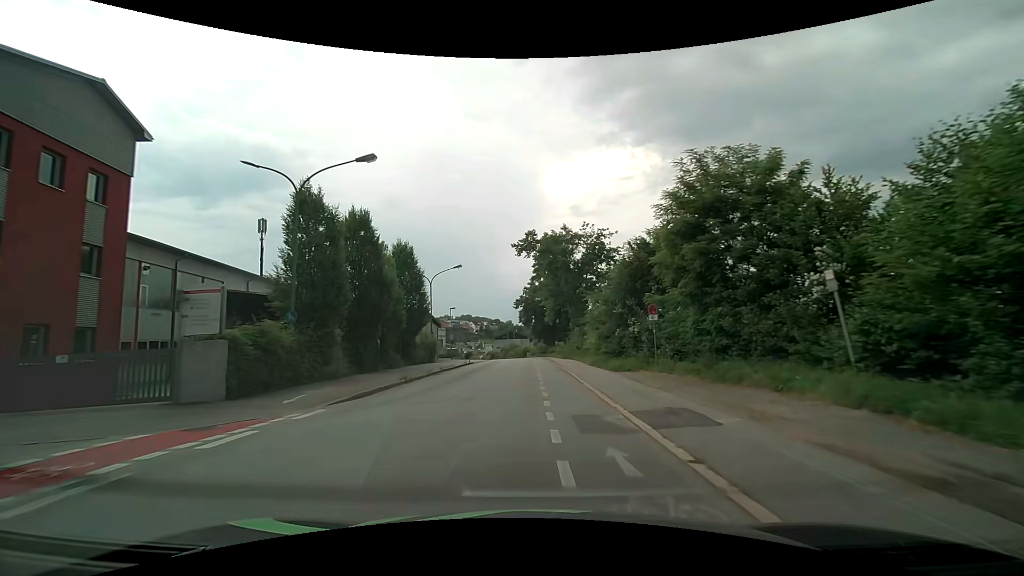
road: residential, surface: asphalt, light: Day
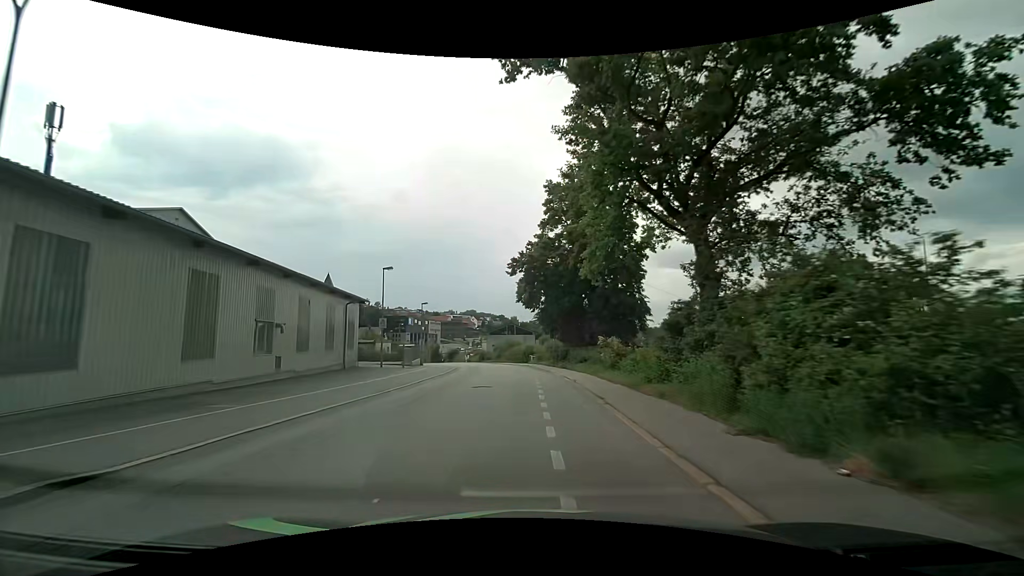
(-0.2, +38.0) m; -1°
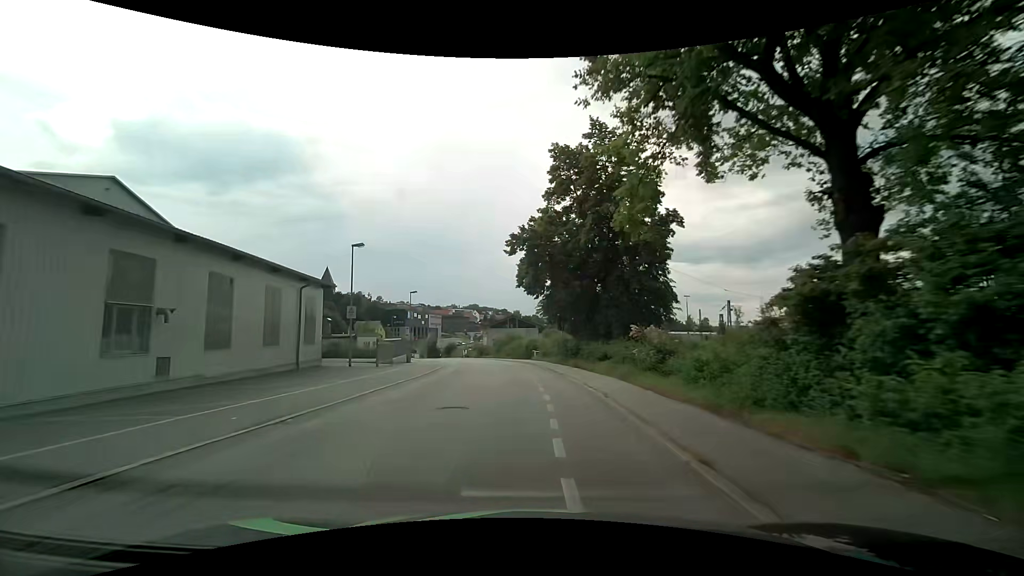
(0.0, +7.6) m; -1°
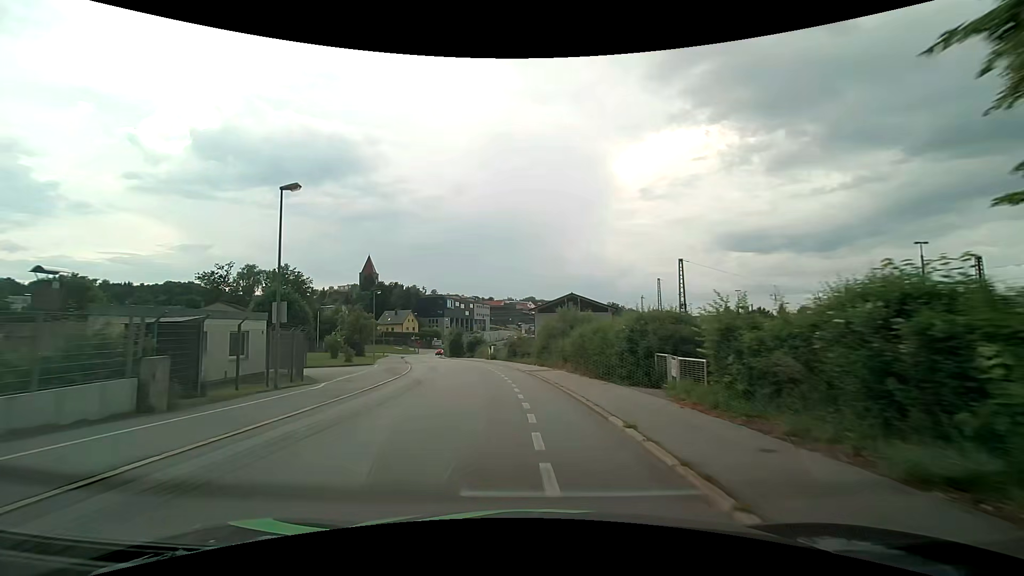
(-1.3, +38.4) m; -6°
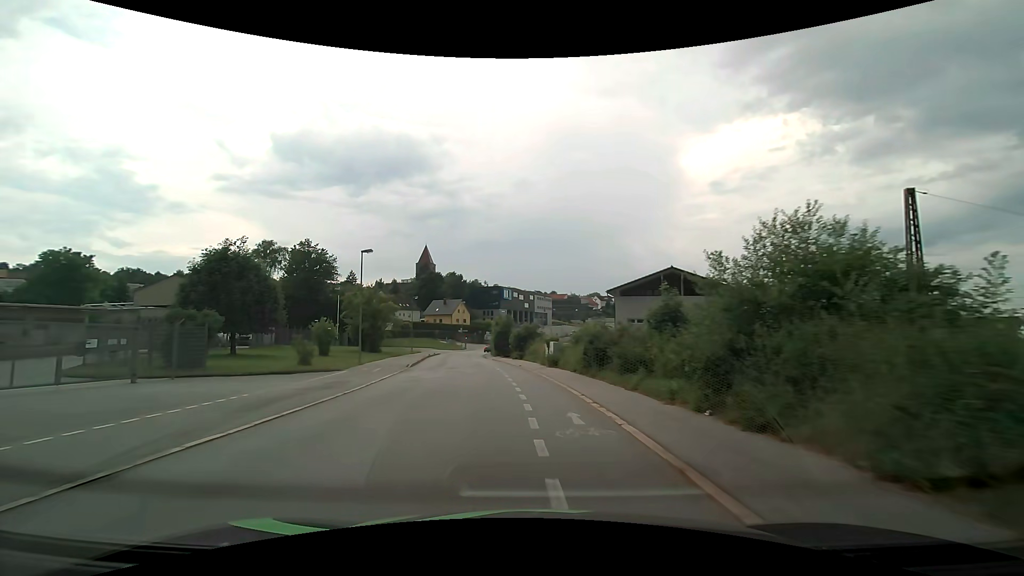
(-1.4, +23.1) m; -7°
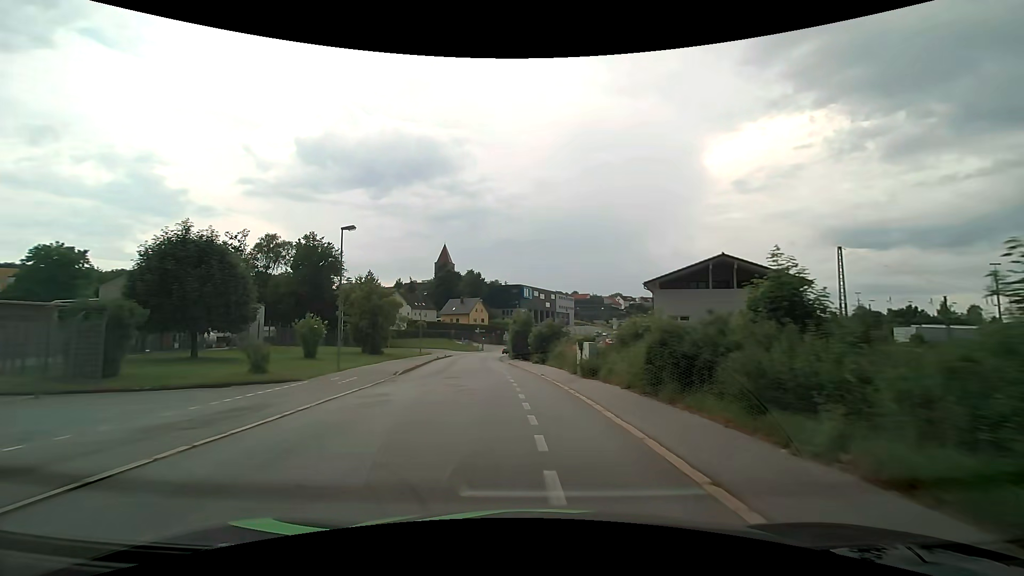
(-0.1, +7.7) m; -2°
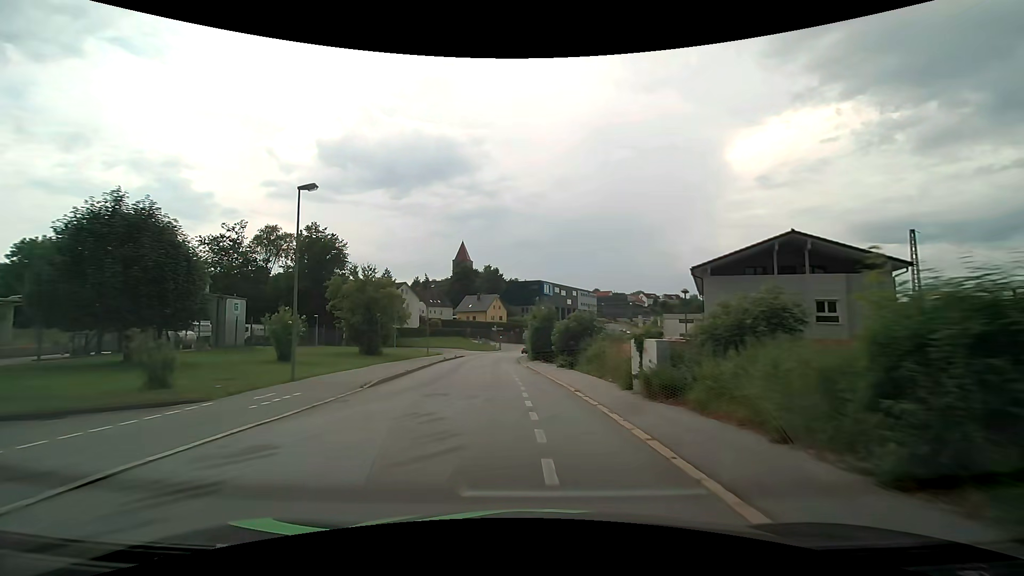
(-0.1, +7.7) m; -2°
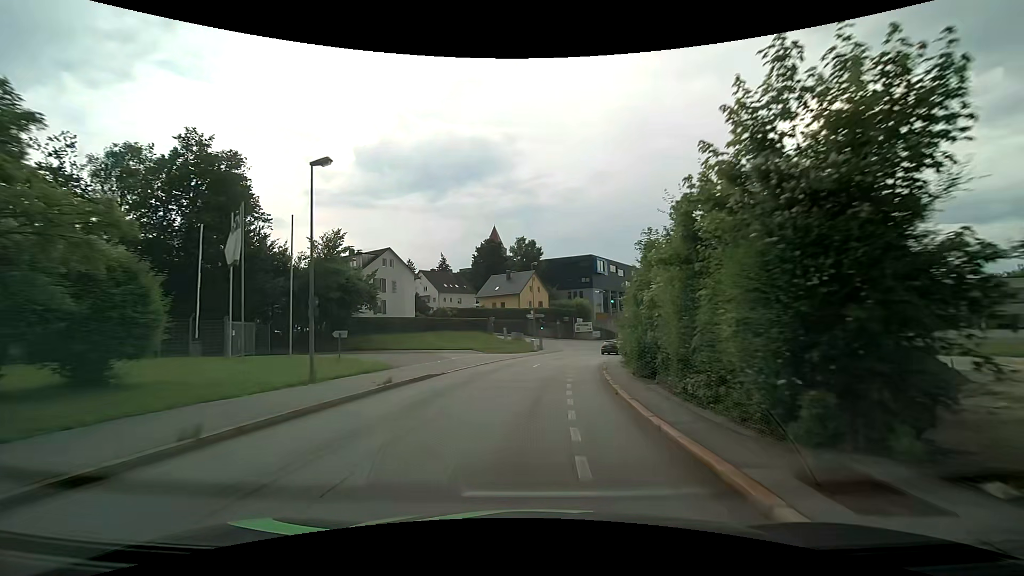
(-2.4, +38.4) m; -5°
(0, +10) (+1, +20) (+2, +30) (+4, +40) (+8, +49) (+15, +55) (+25, +53) (+34, +49) (+43, +44) (+51, +39) m
